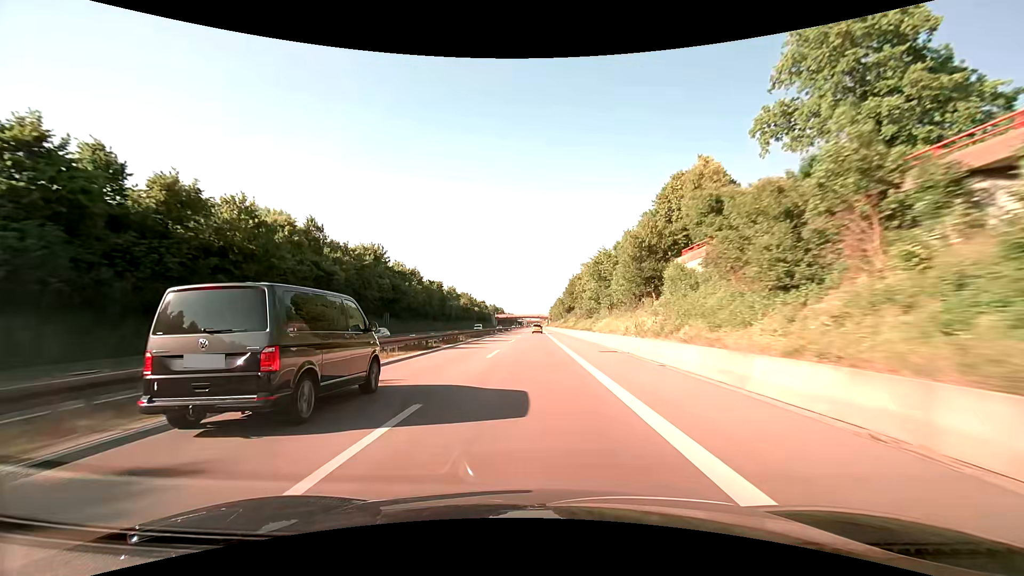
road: trunk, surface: asphalt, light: Day
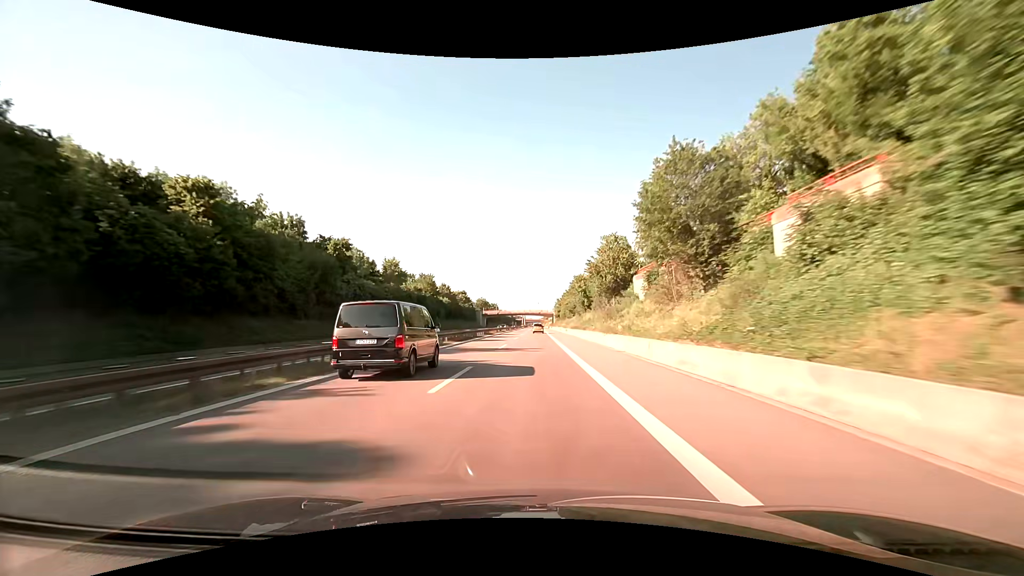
(-0.1, +65.0) m; 0°
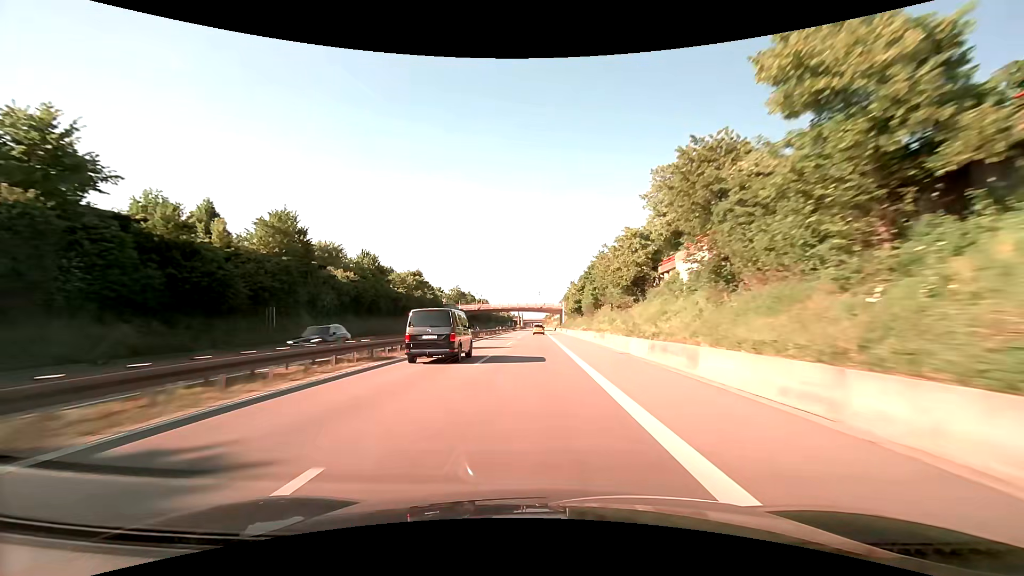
(-0.2, +65.4) m; 0°
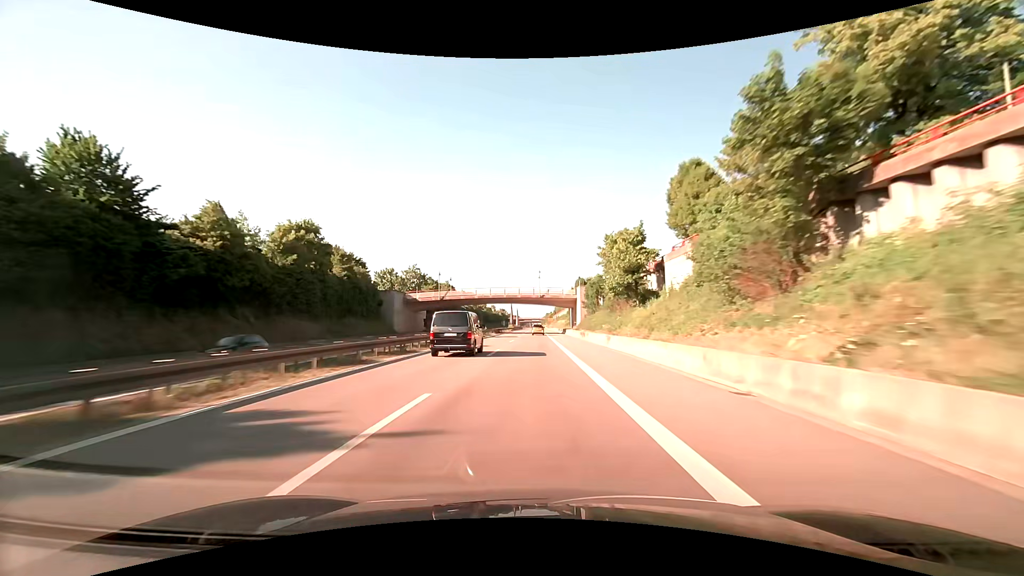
(+0.1, +49.4) m; 0°
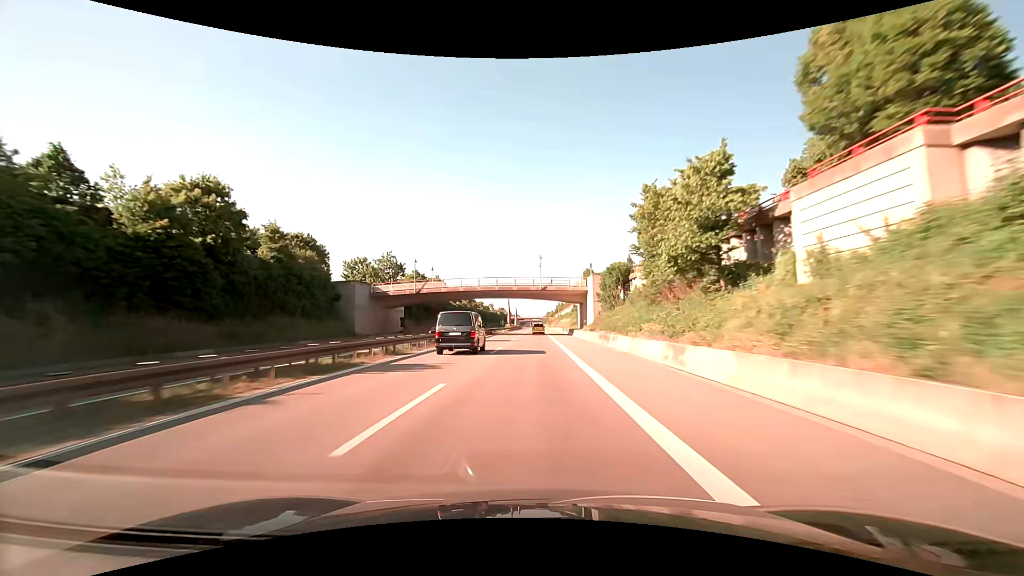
(0.0, +16.5) m; 0°
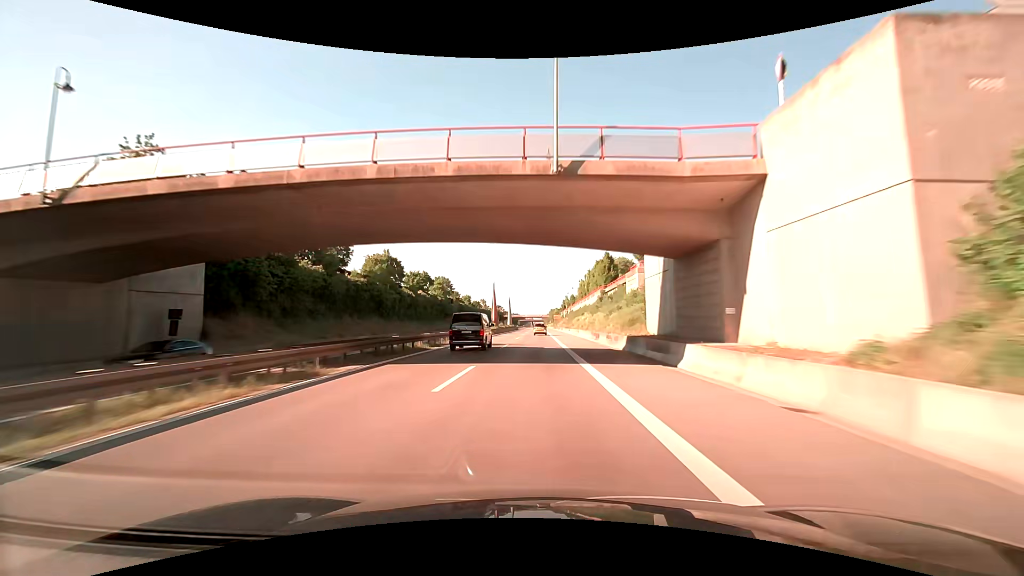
(0.0, +49.6) m; 0°
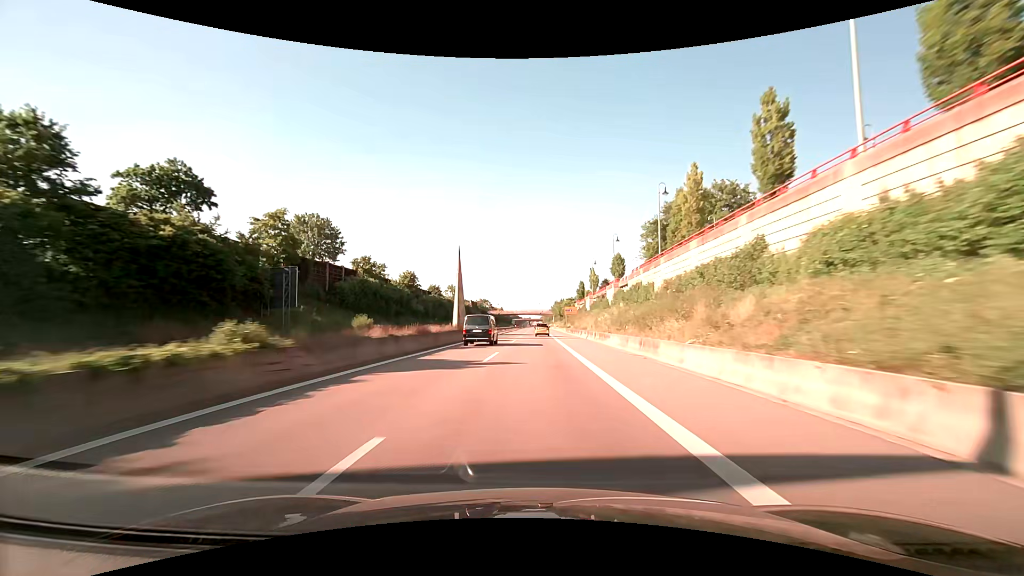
(-0.4, +82.6) m; 0°
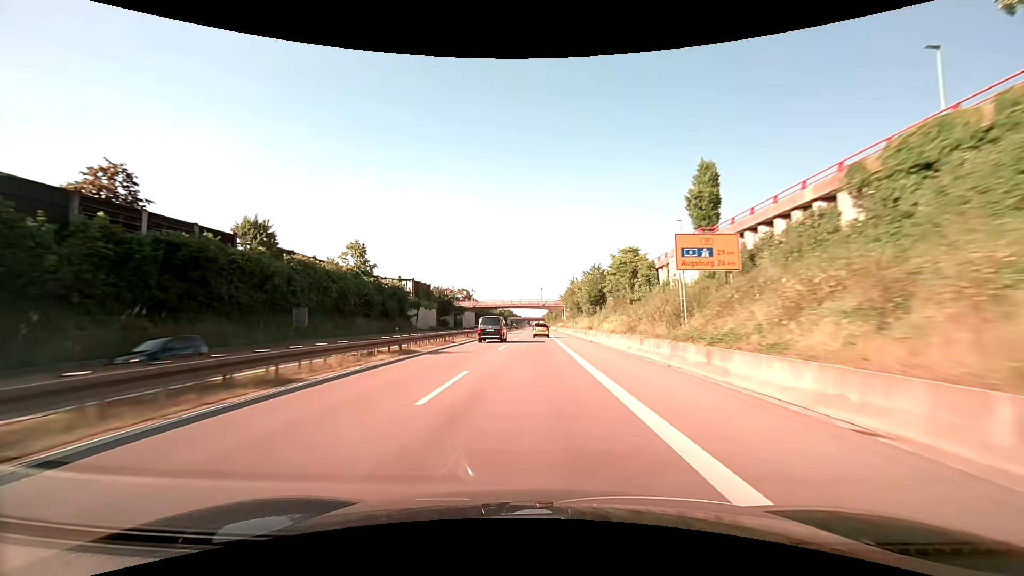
(+0.2, +82.0) m; 0°
(0, +10) (0, +20) (0, +30) (0, +40) (0, +50) (0, +60) (0, +70) (0, +80) (0, +90) (0, +100) m
